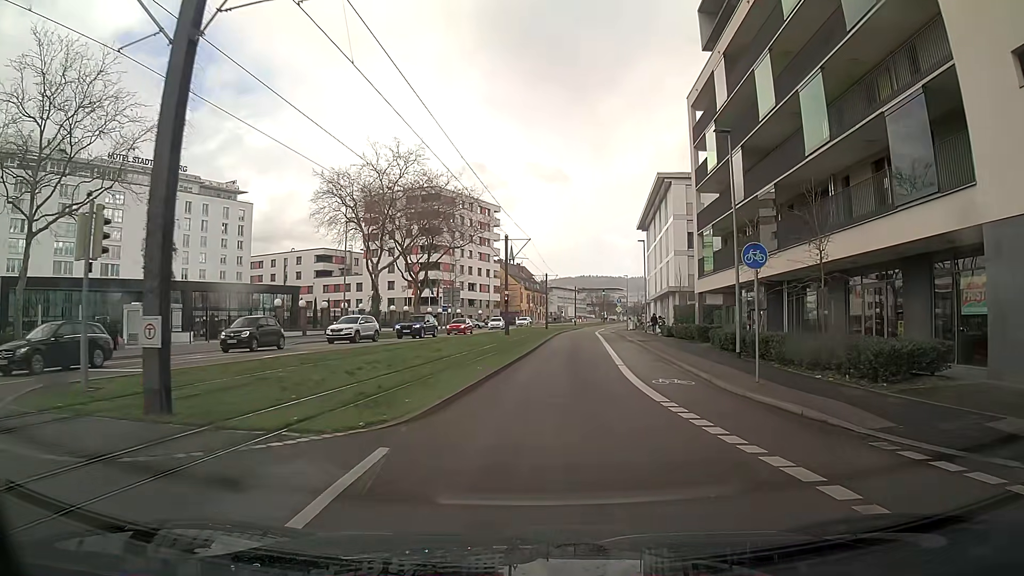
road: secondary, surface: asphalt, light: Day
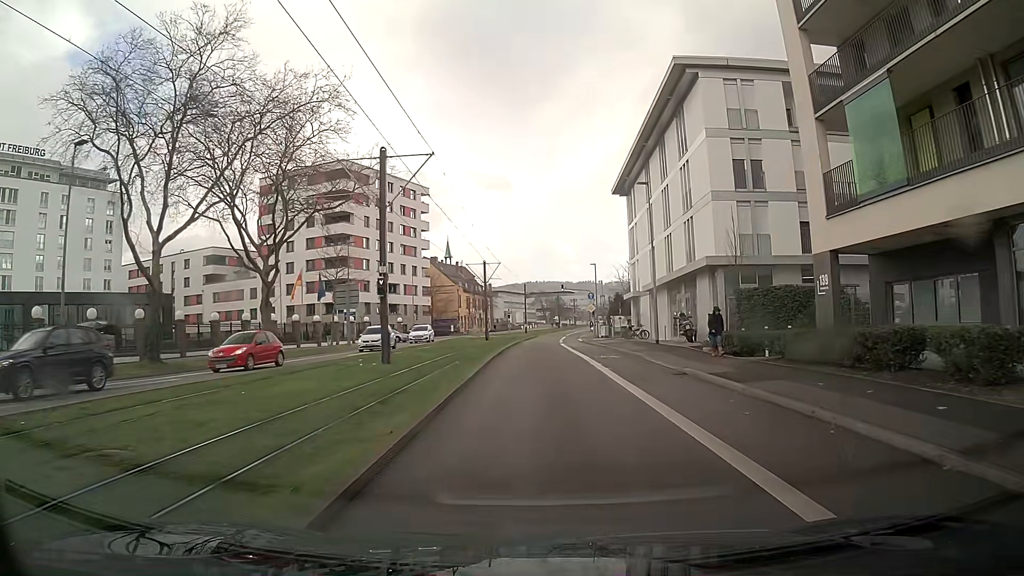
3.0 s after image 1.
(+0.6, +26.7) m; +2°
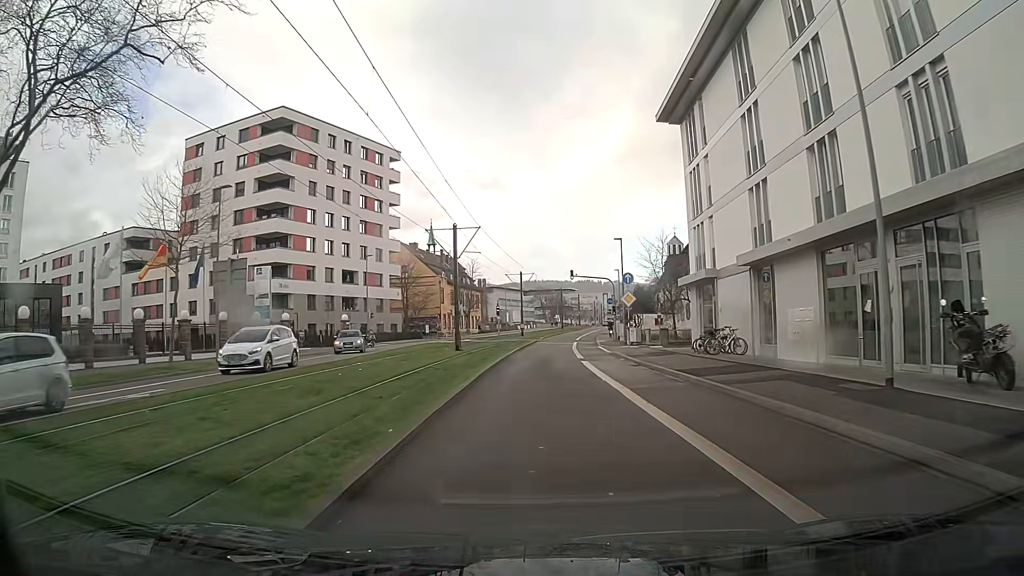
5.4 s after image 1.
(+0.1, +23.1) m; +1°
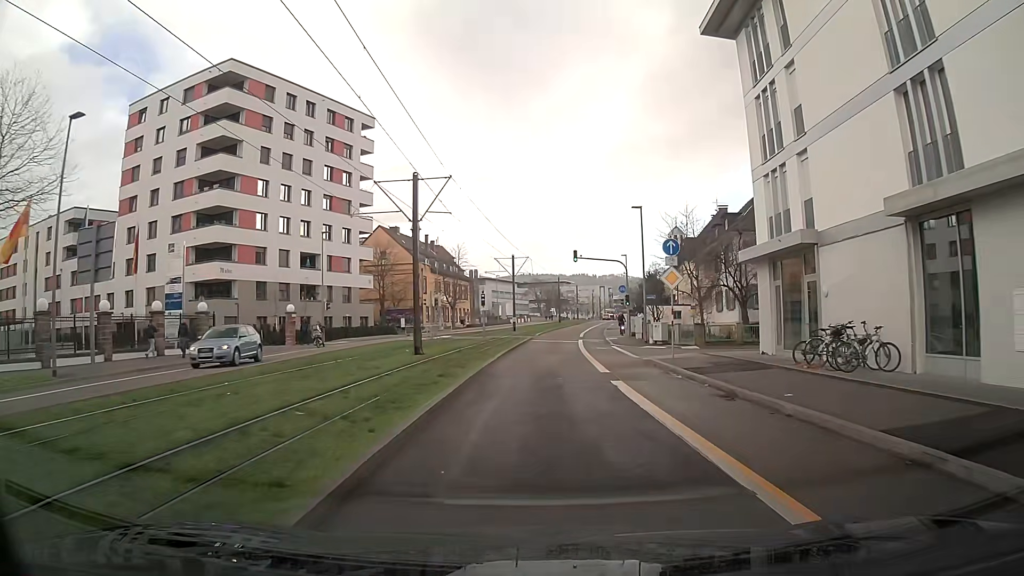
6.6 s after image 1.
(+0.1, +12.0) m; +1°
(0, +10) (0, +20) (+1, +30) (+1, +40) (+2, +50) (+3, +60) (+4, +70) (+5, +80) (+7, +90) (+8, +100) m
